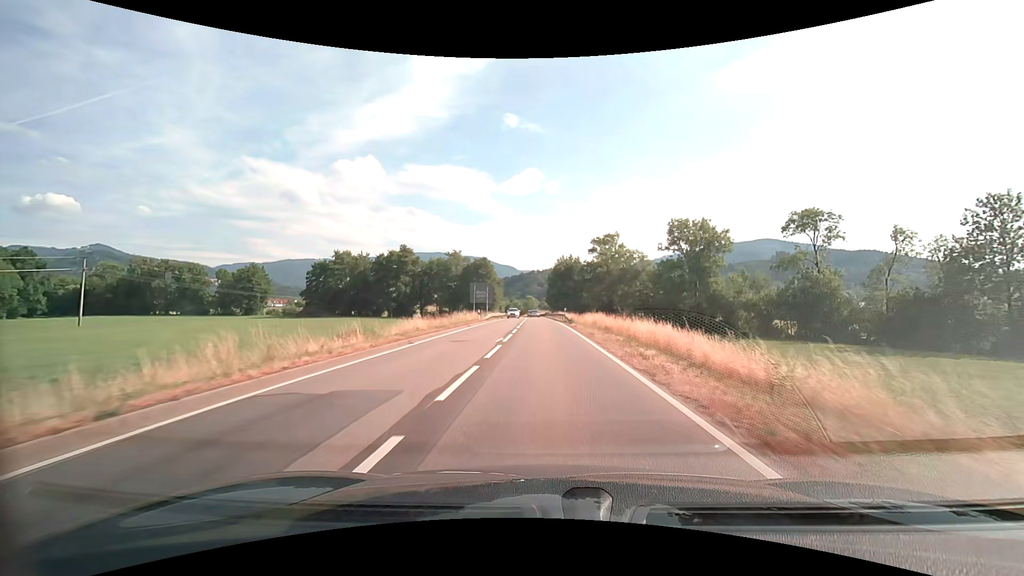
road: secondary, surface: asphalt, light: Day
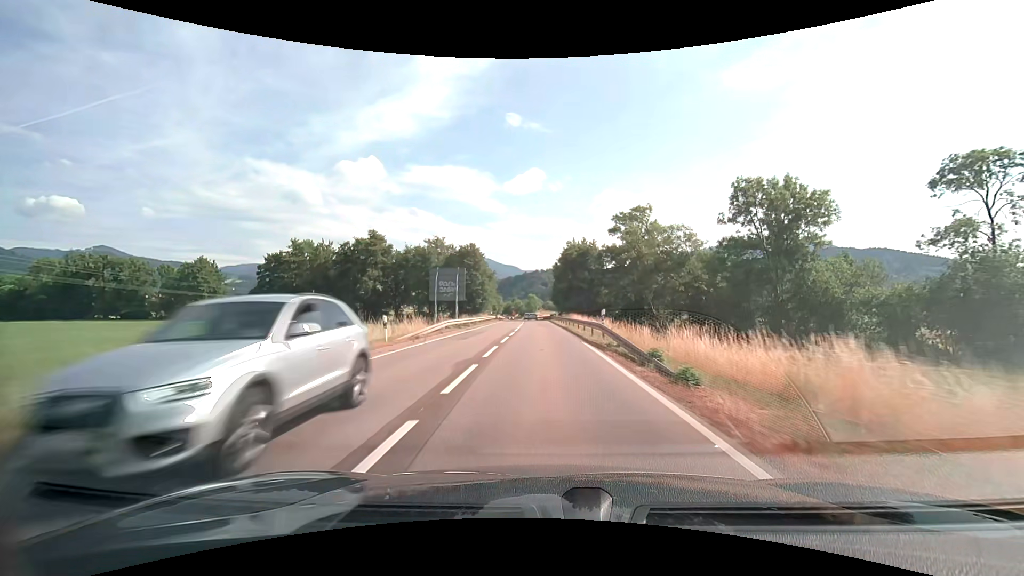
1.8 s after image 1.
(-0.1, +29.7) m; 0°
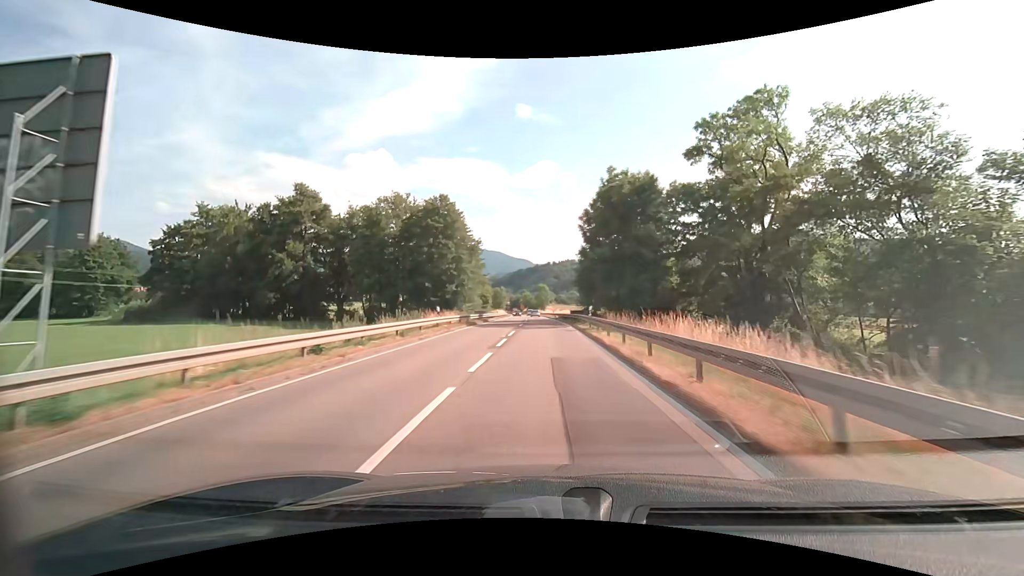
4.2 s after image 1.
(-0.6, +40.2) m; -1°
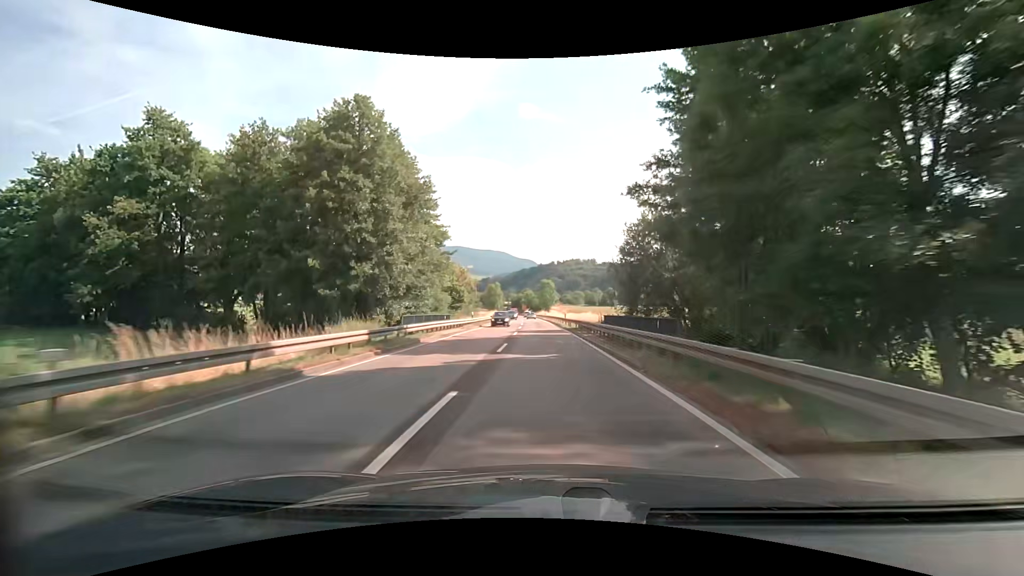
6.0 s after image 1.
(-0.2, +30.4) m; -1°
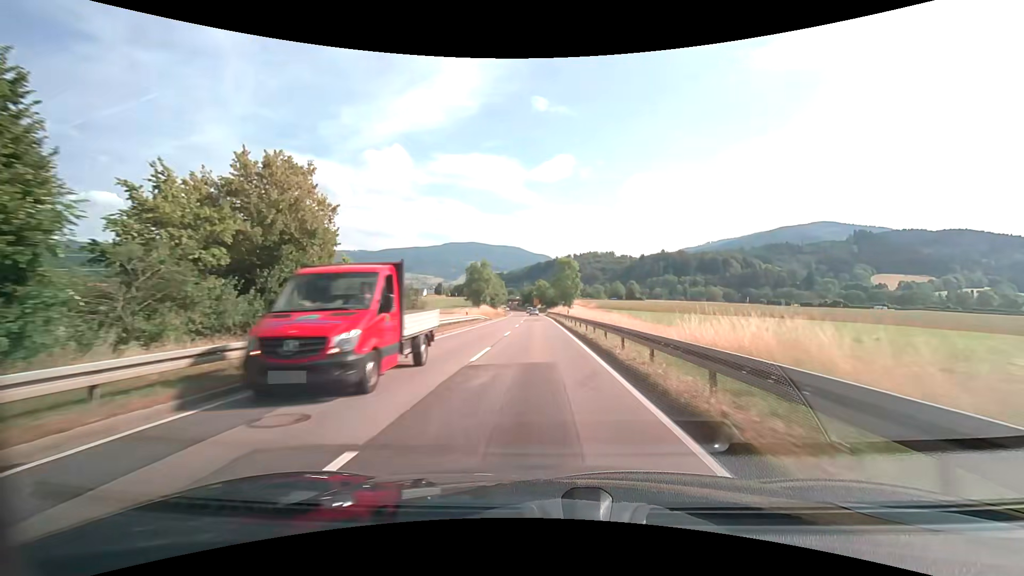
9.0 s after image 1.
(-0.4, +51.3) m; -2°
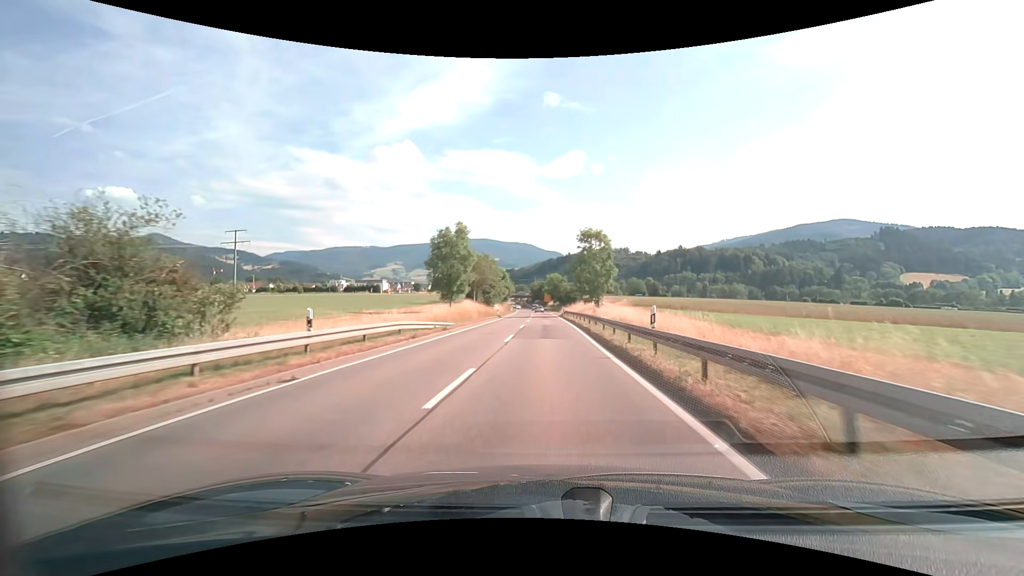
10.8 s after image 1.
(-0.4, +30.6) m; -1°
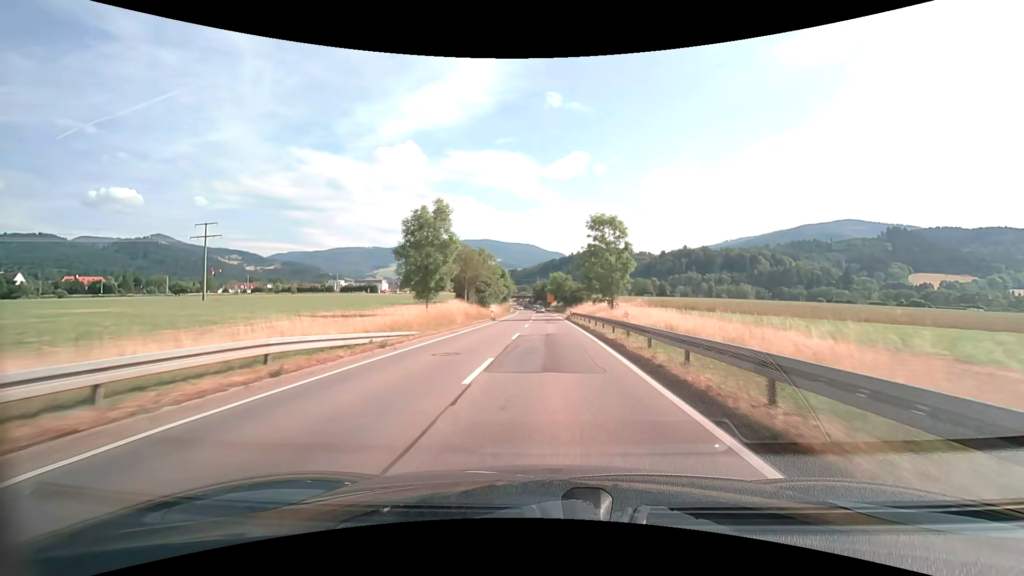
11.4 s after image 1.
(0.0, +10.2) m; 0°
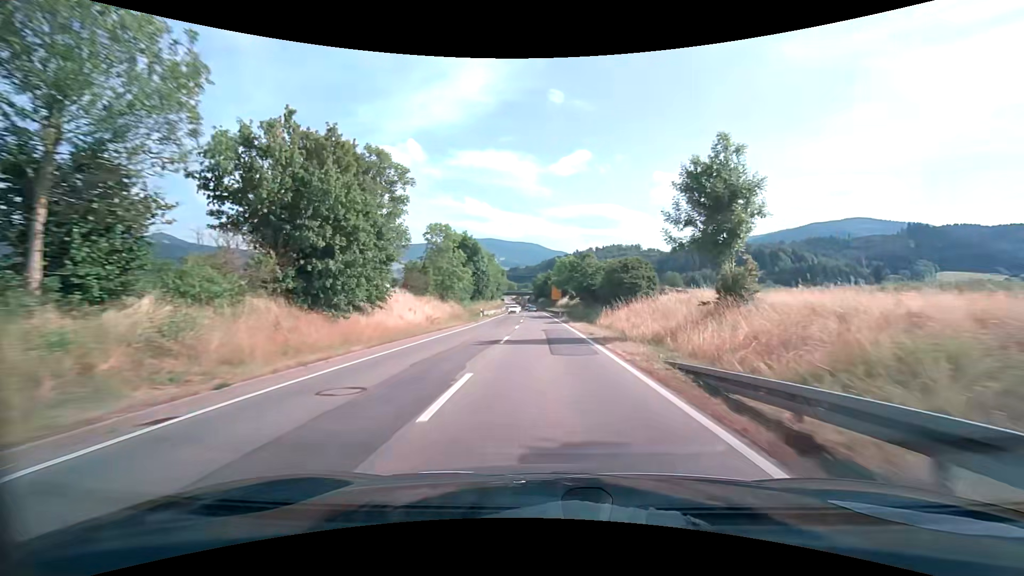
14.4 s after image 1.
(+0.3, +50.8) m; 0°
(0, +10) (0, +20) (0, +30) (0, +40) (-1, +50) (-1, +60) (-1, +70) (-1, +80) (-2, +90) (-2, +100) m
